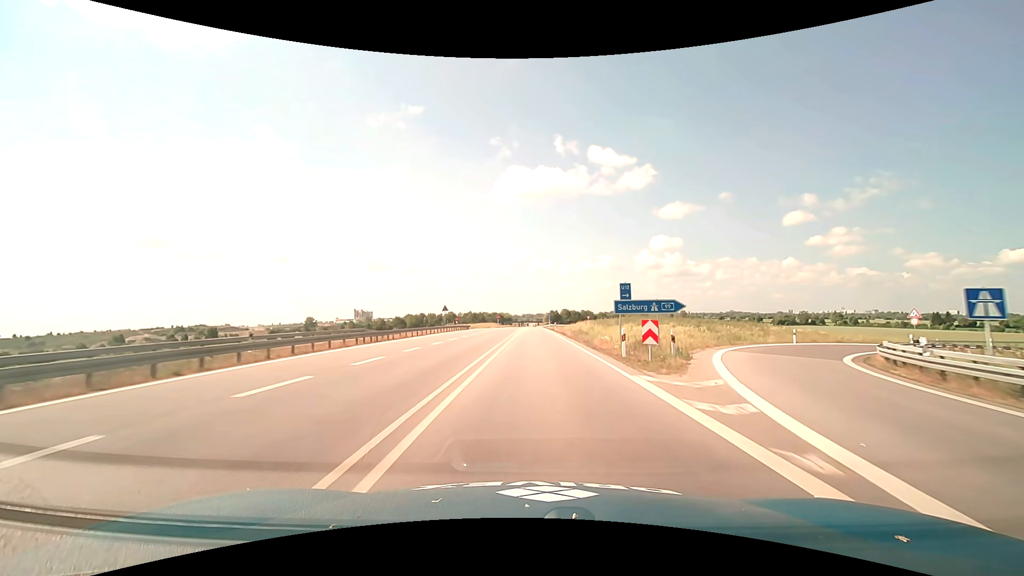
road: trunk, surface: asphalt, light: Day
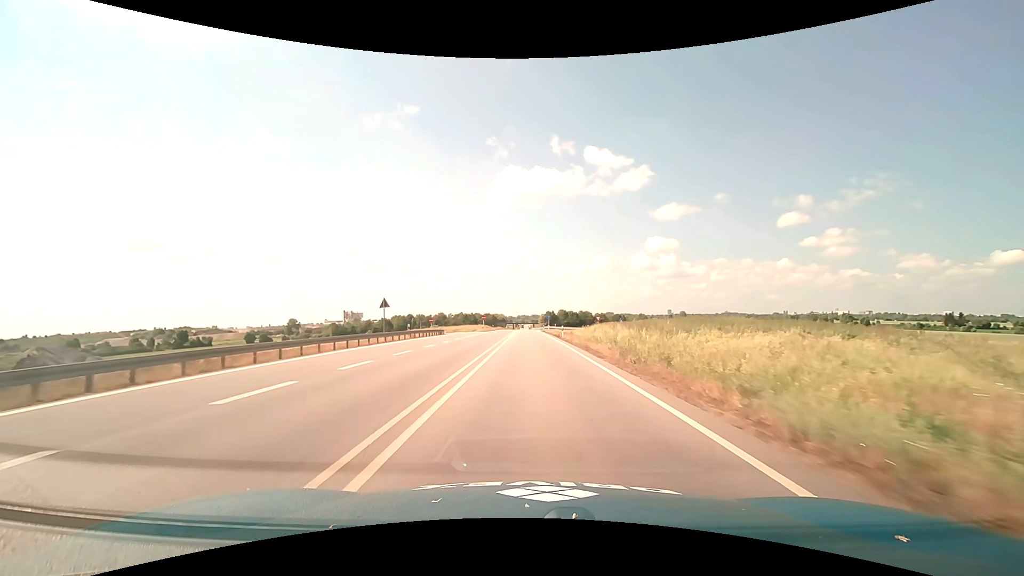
(+0.2, +24.4) m; +1°
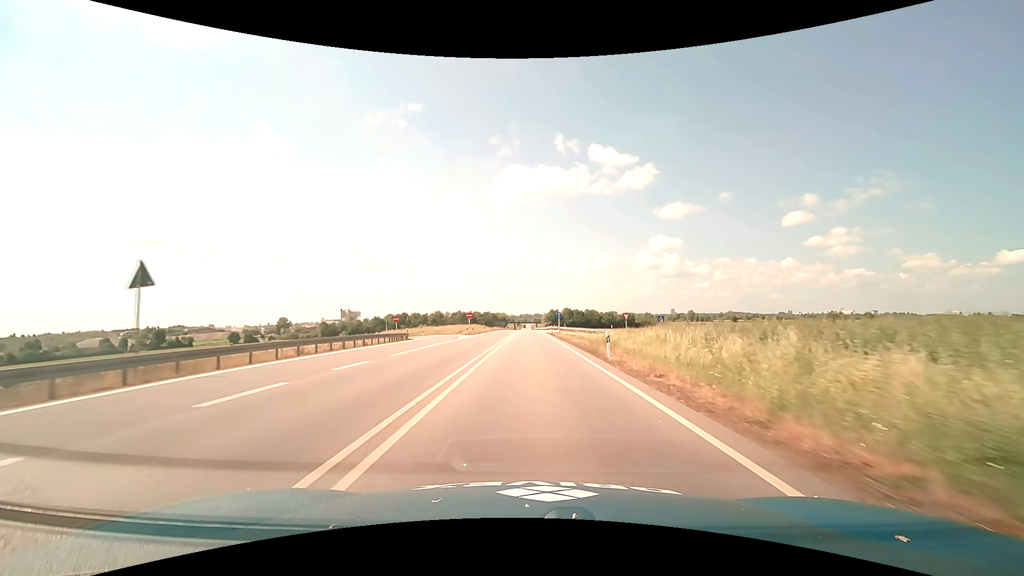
(-0.1, +24.3) m; 0°
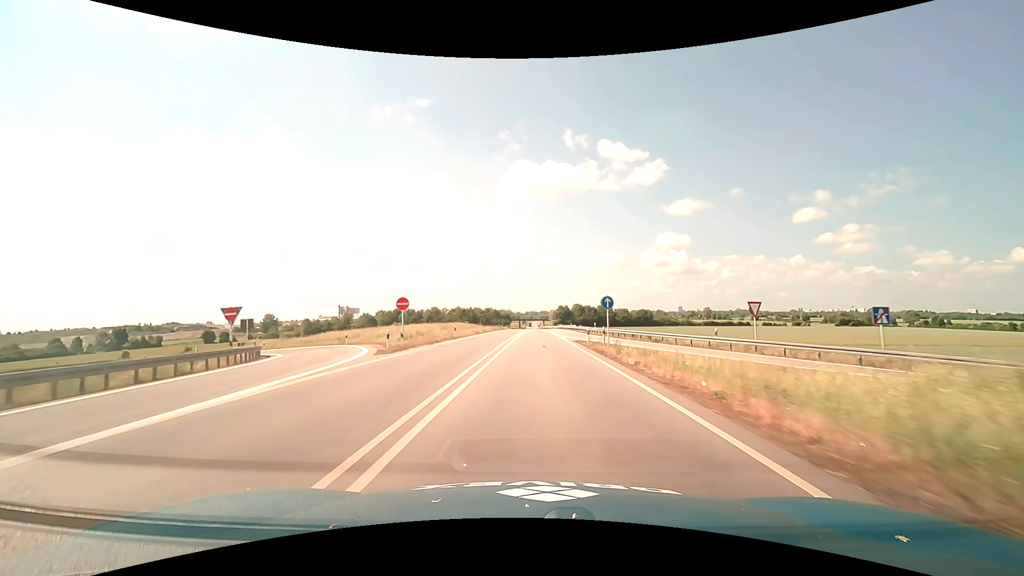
(-0.3, +36.5) m; -1°
